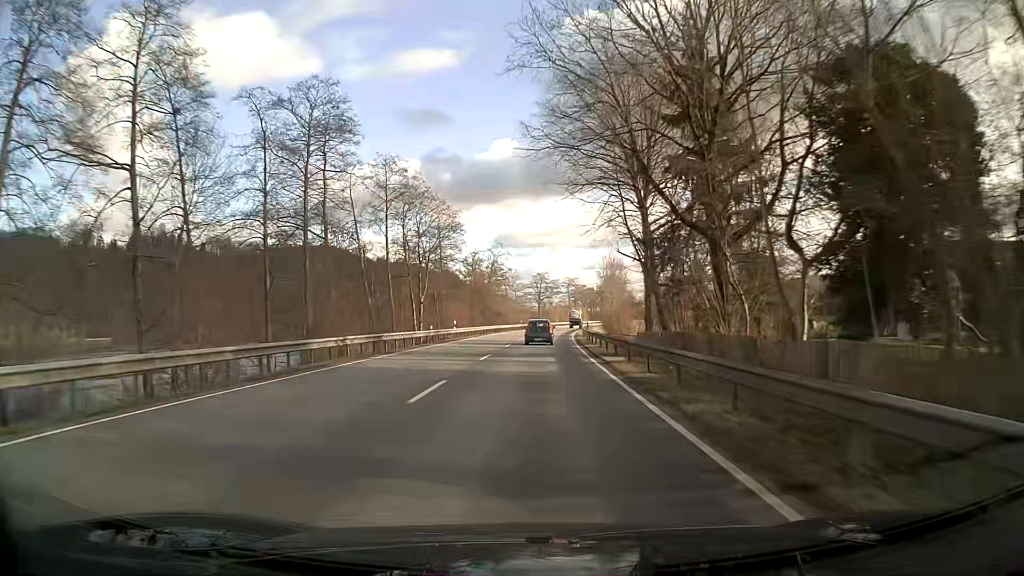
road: primary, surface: asphalt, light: Day
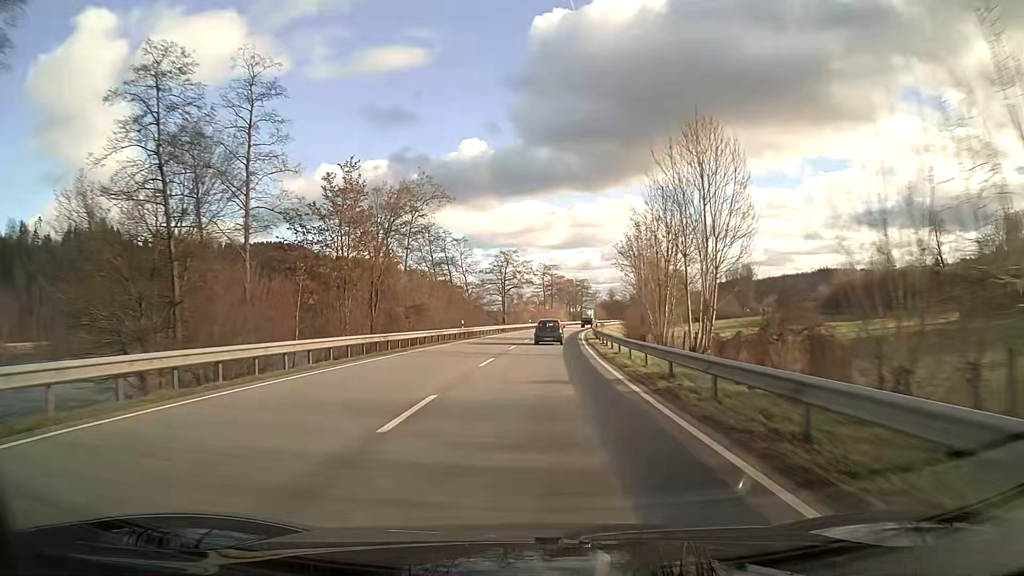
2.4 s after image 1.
(+1.1, +50.7) m; +3°
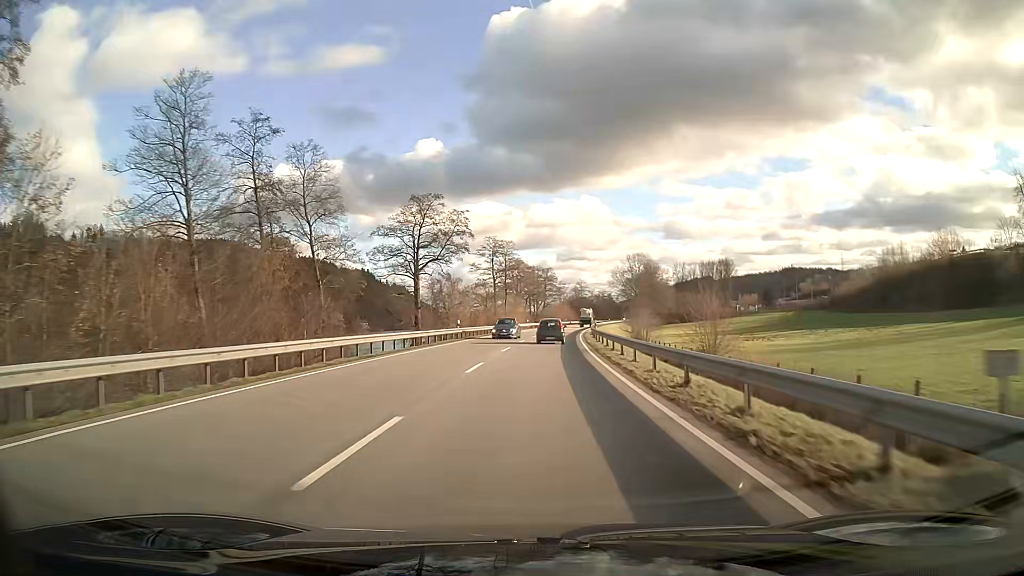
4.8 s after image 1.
(+1.6, +50.3) m; +4°
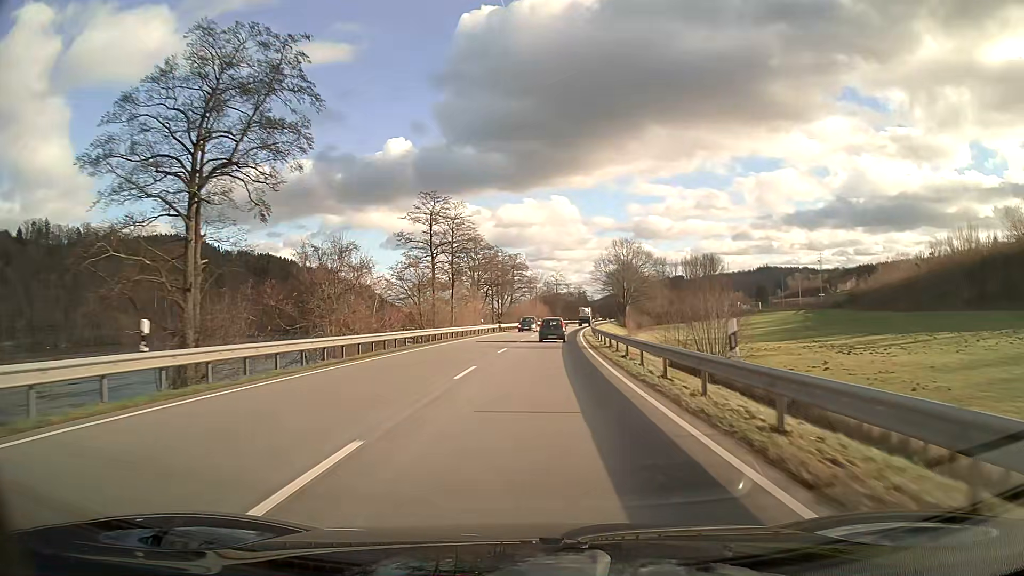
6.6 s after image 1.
(+0.9, +37.8) m; +3°
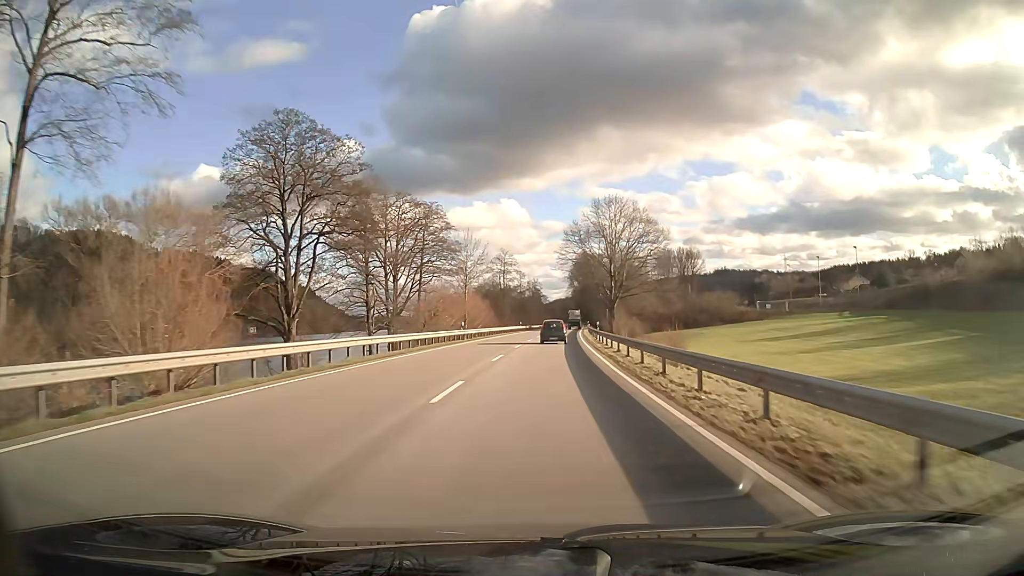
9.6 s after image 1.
(+2.4, +63.7) m; +4°
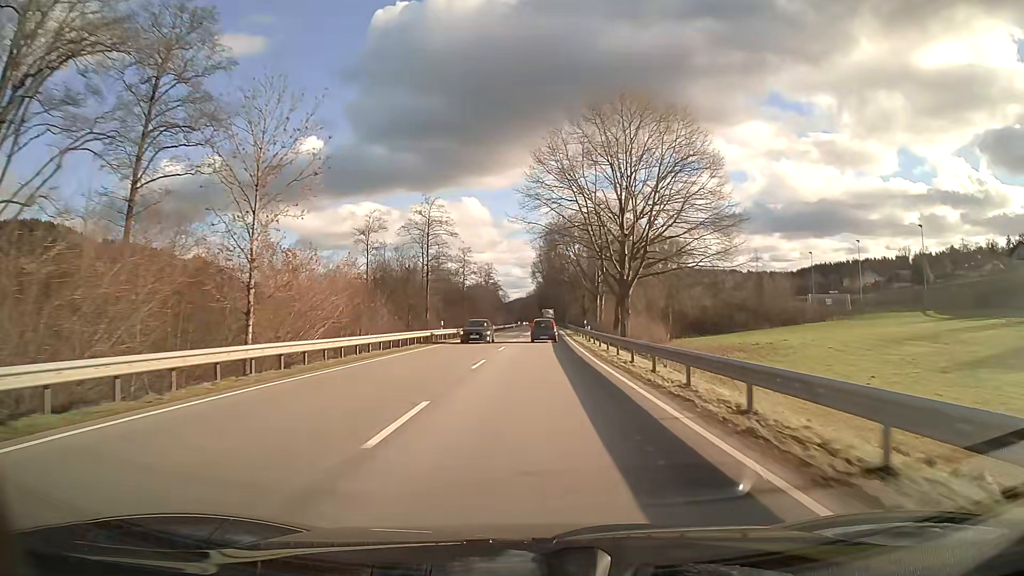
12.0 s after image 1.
(+1.4, +51.9) m; +3°
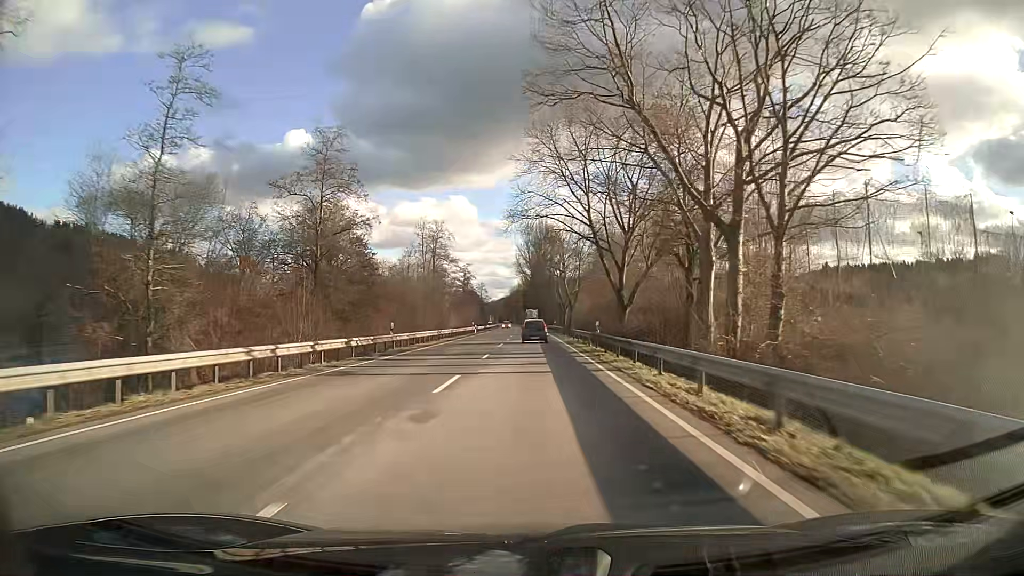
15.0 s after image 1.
(+0.8, +66.1) m; +1°
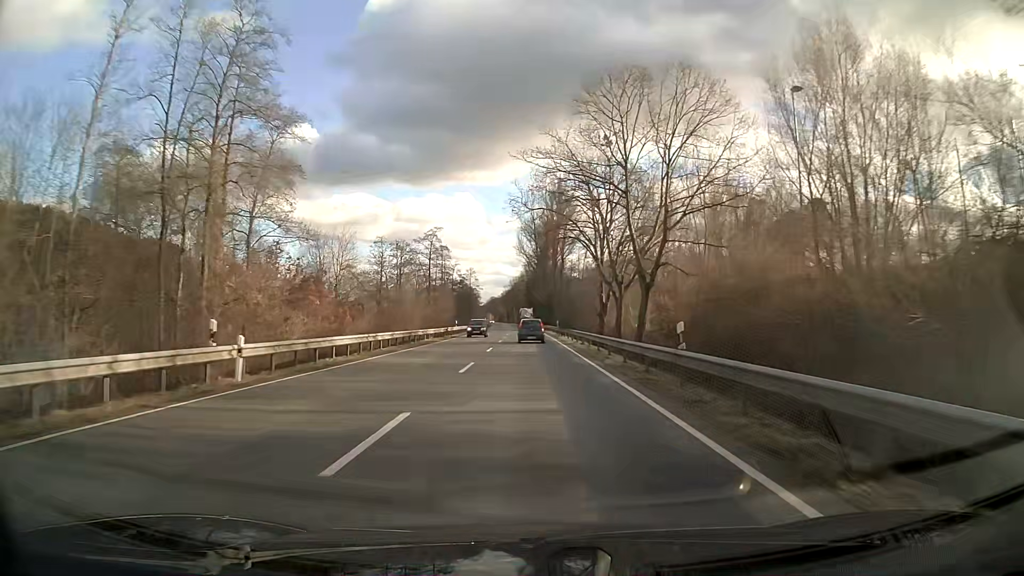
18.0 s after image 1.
(-0.1, +66.9) m; 0°
